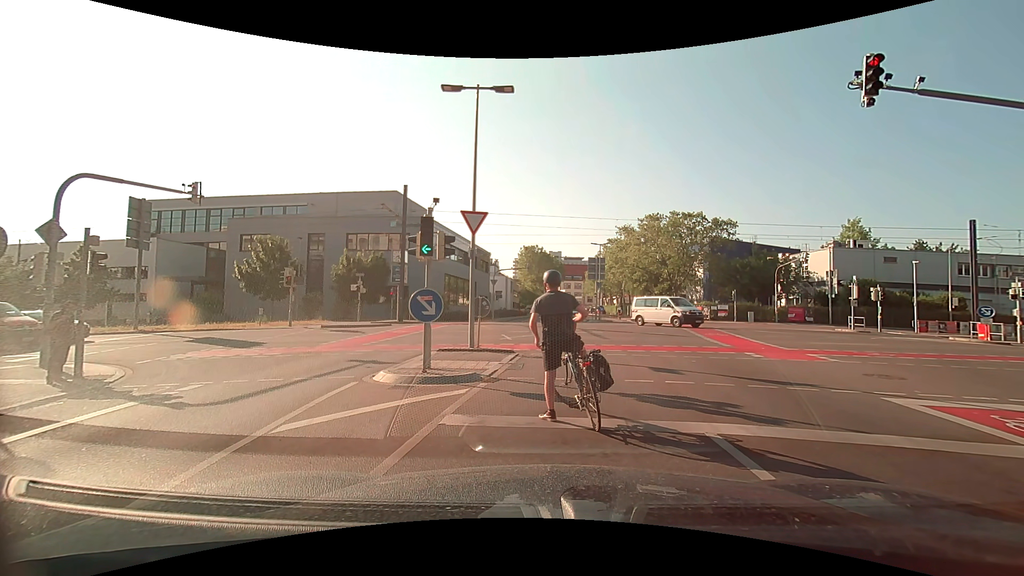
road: secondary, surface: asphalt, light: Day
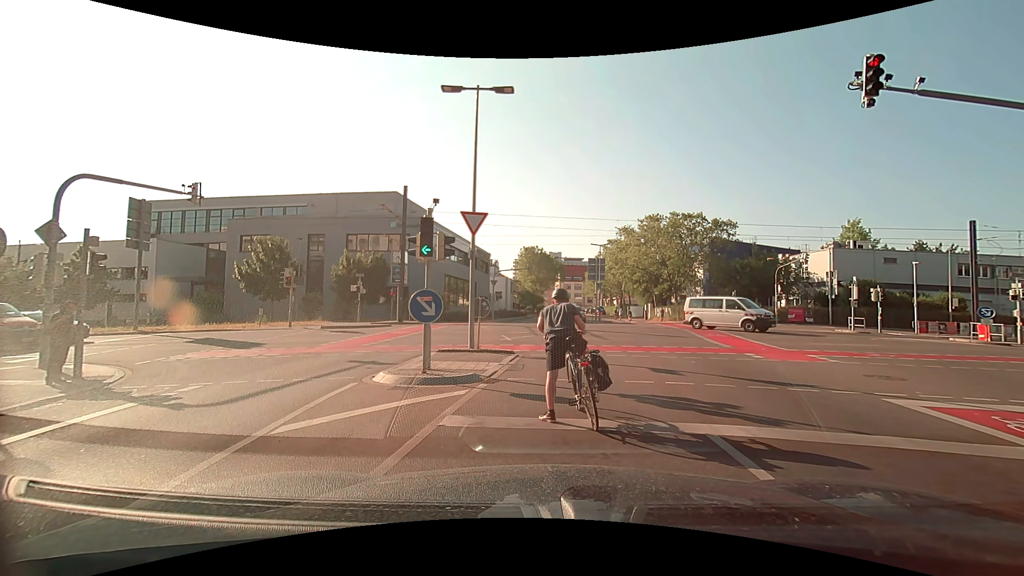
(0.0, 0.0) m; 0°
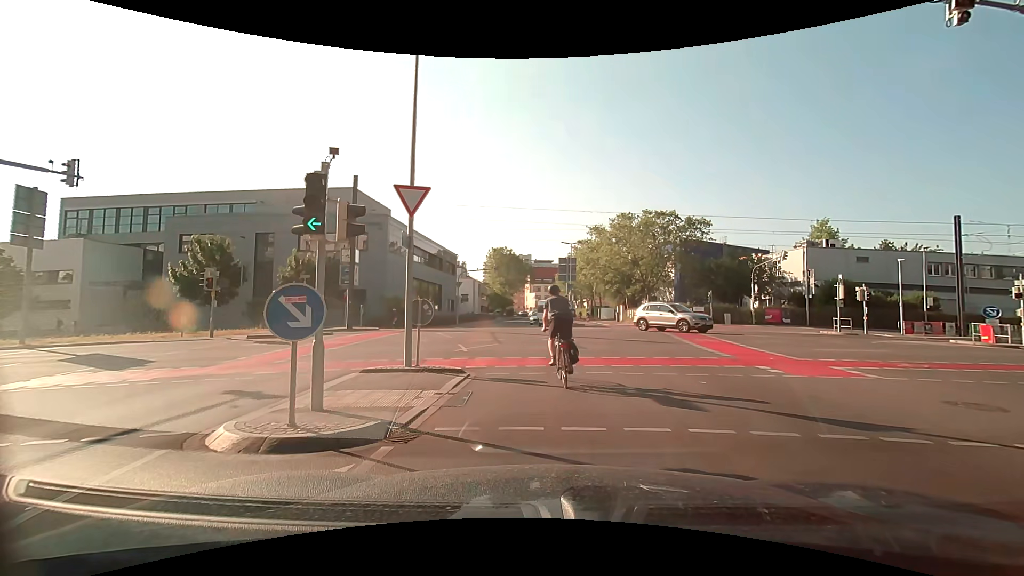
(0.0, +3.7) m; +2°
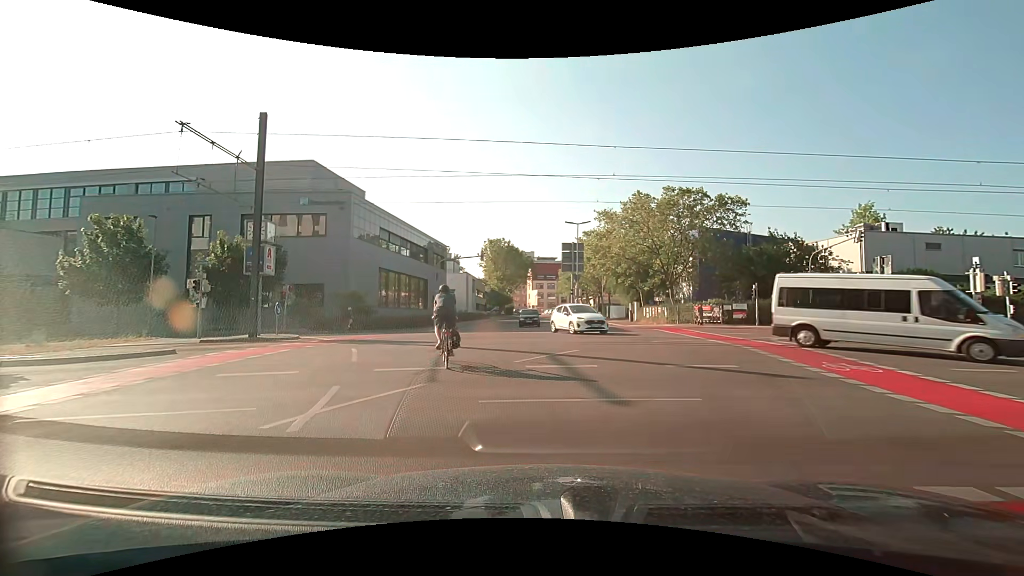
(0.0, +10.6) m; -1°
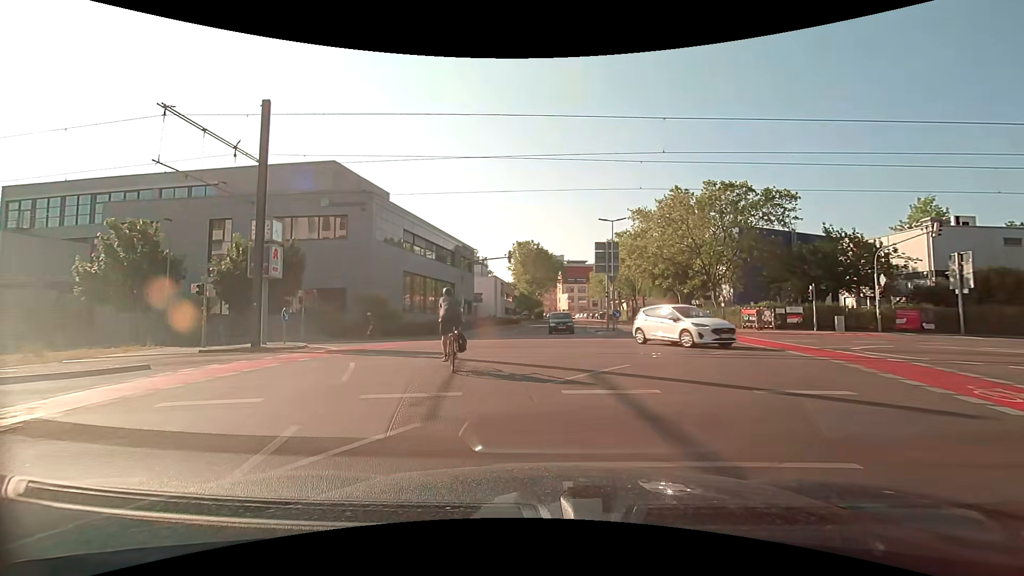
(-0.1, +2.6) m; -5°
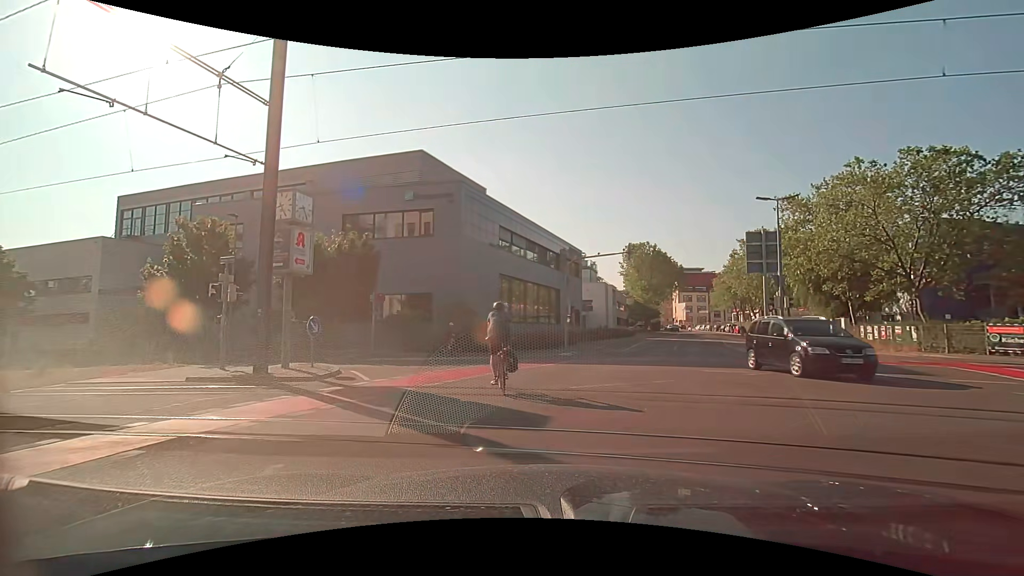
(-0.9, +7.8) m; -13°
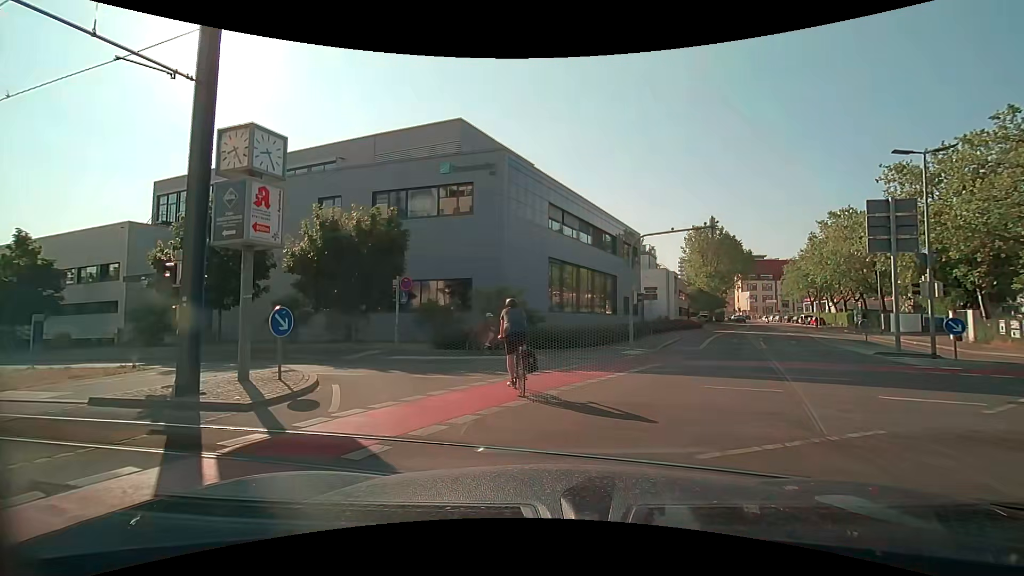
(-0.2, +4.9) m; -5°
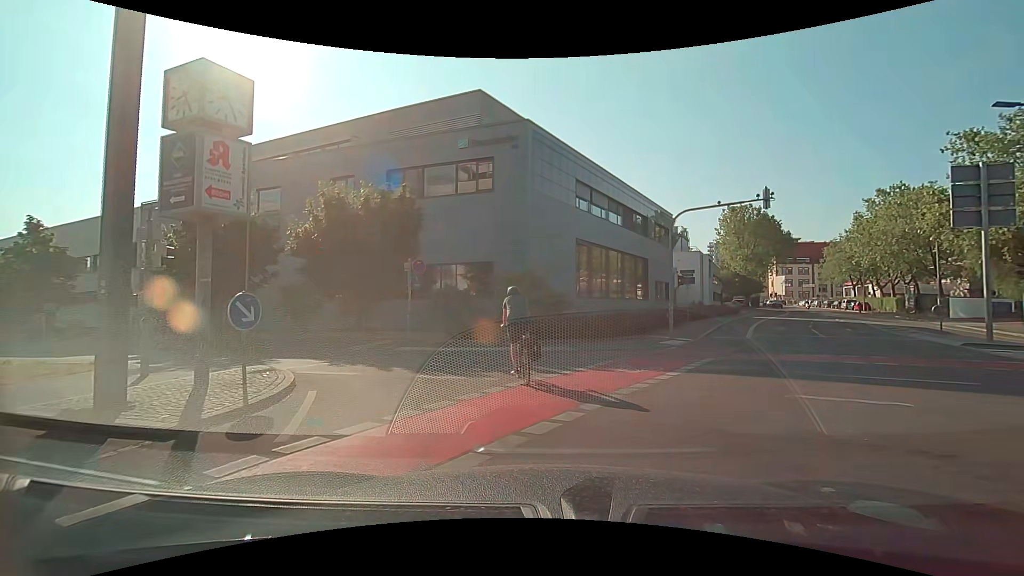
(0.0, +2.3) m; -3°
(-2, +10) (-8, +17) (-17, +21) (-27, +24) (-36, +27) (-46, +30) (-55, +34) (-65, +37) (-75, +39) (-84, +42) m
